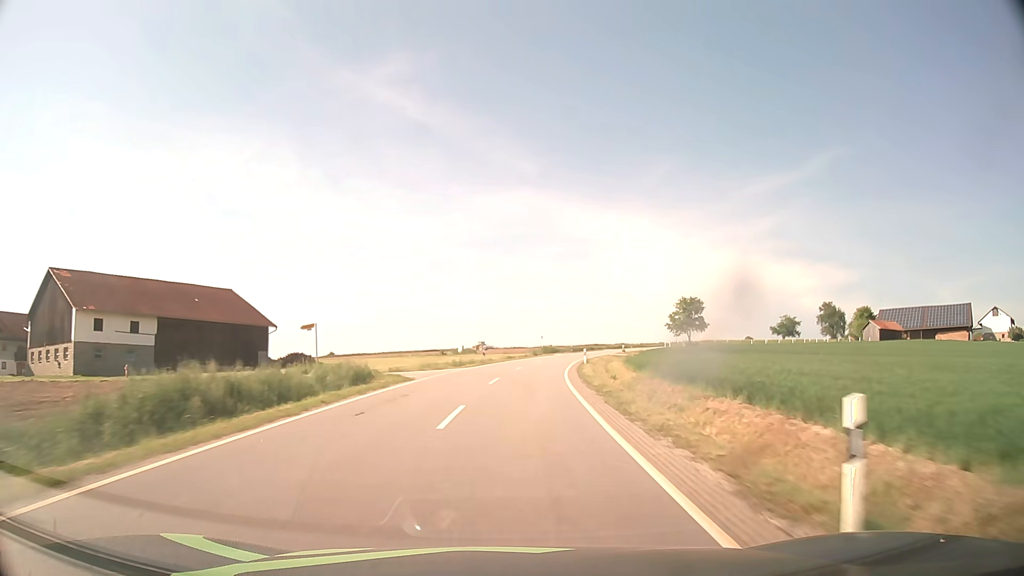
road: tertiary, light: Day
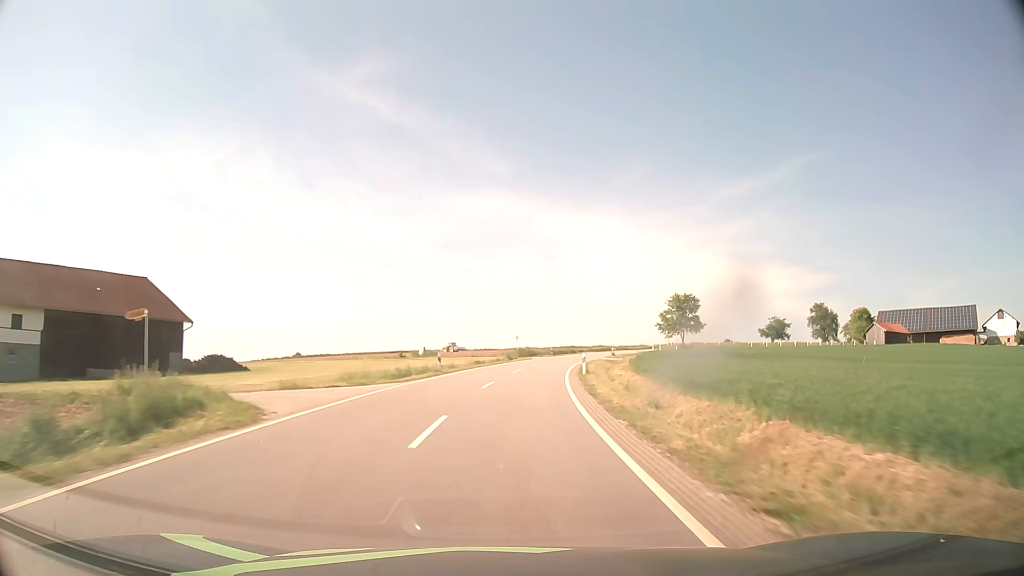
(+0.3, +14.0) m; +3°
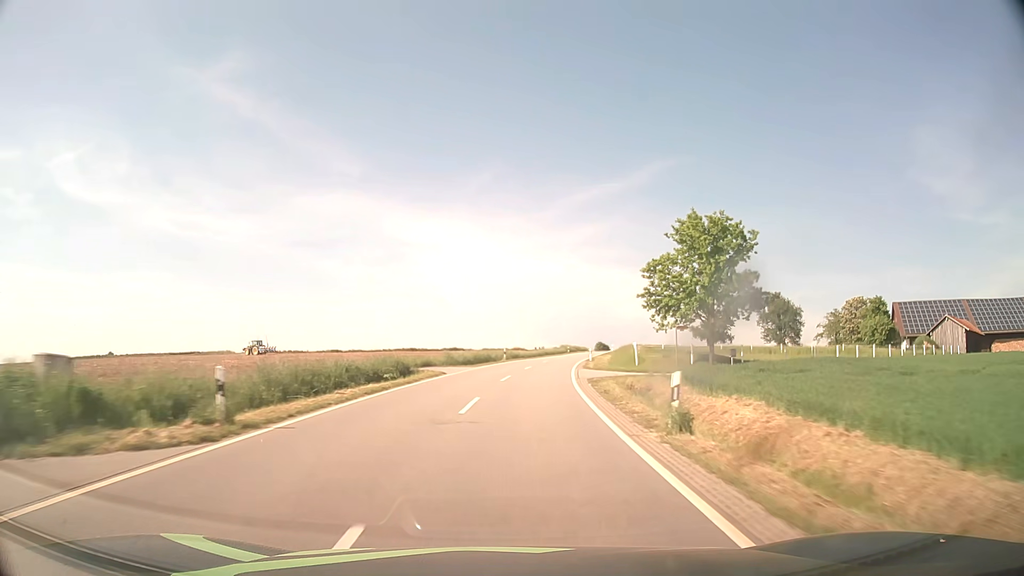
(+7.4, +67.8) m; +13°
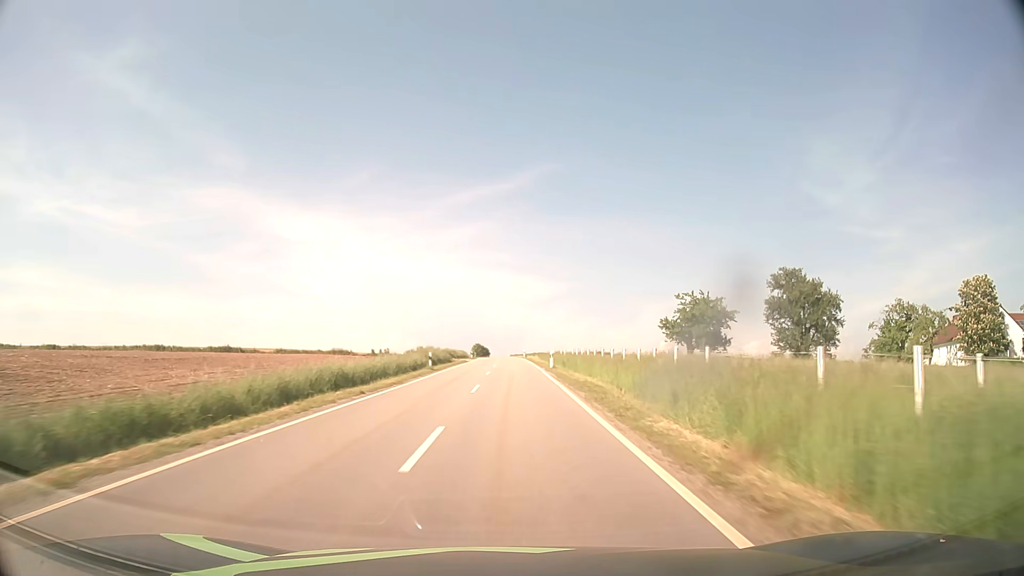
(+6.7, +66.1) m; +11°
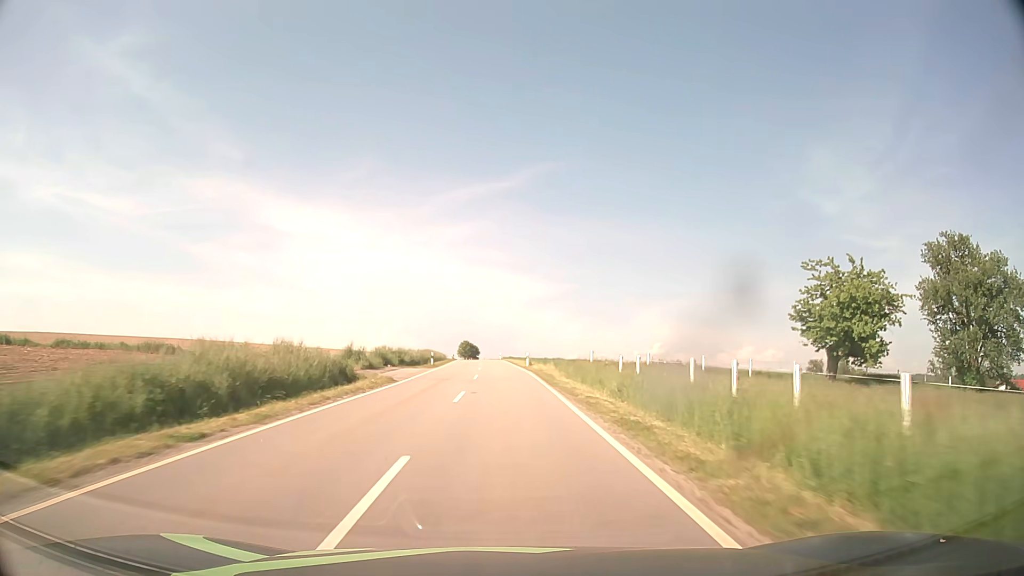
(+0.5, +39.5) m; +1°
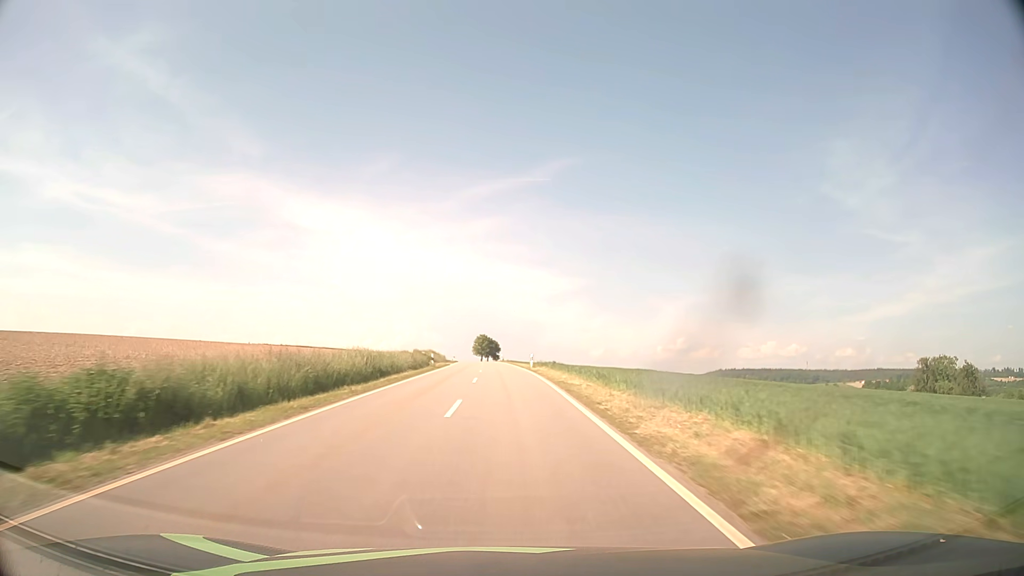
(-0.8, +52.5) m; -2°
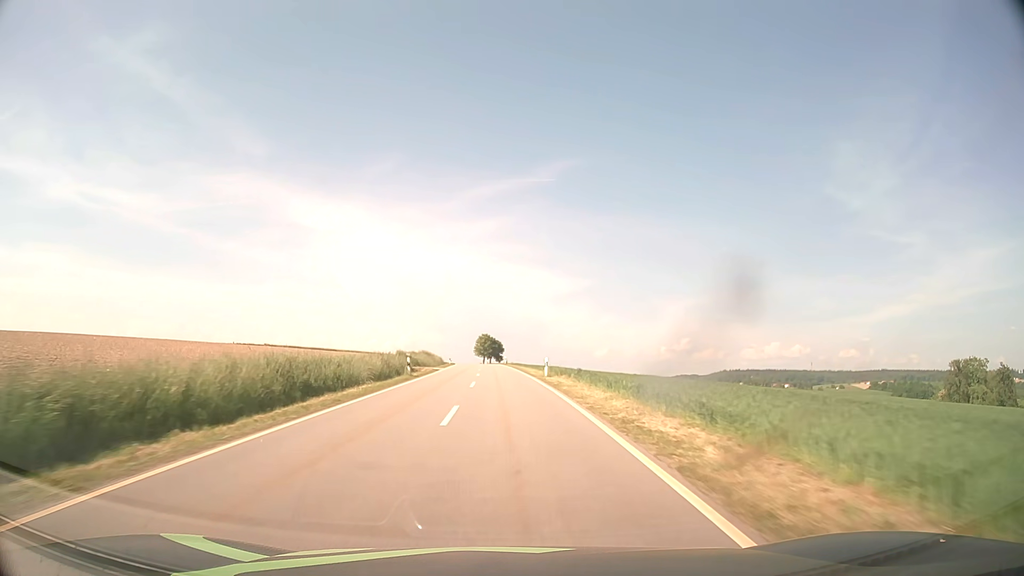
(0.0, +13.1) m; 0°
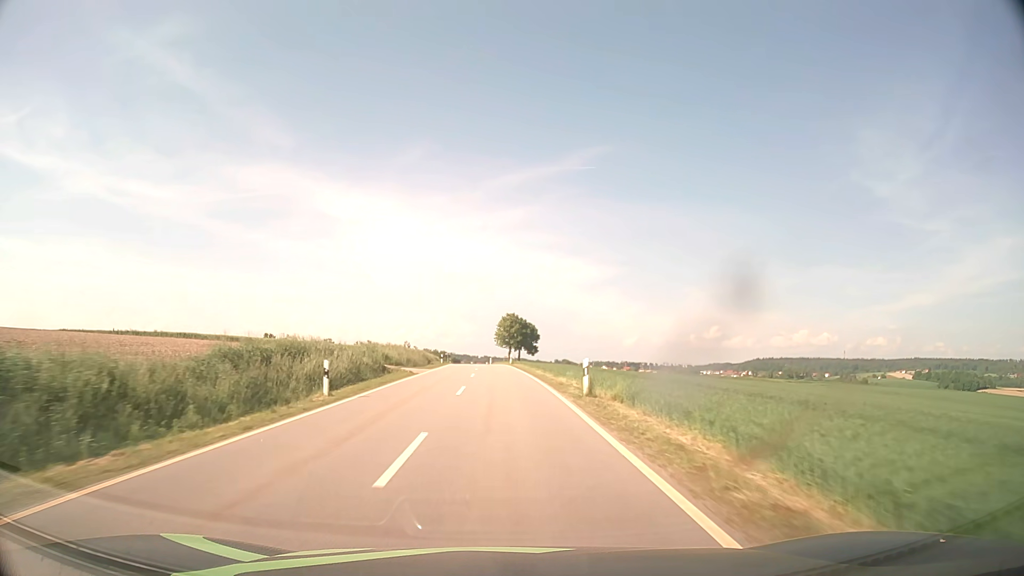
(-1.3, +66.0) m; -2°
(0, +10) (0, +20) (0, +30) (-1, +40) (-1, +50) (-1, +60) (-2, +70) (-2, +80) (-3, +90) (-4, +100) m
